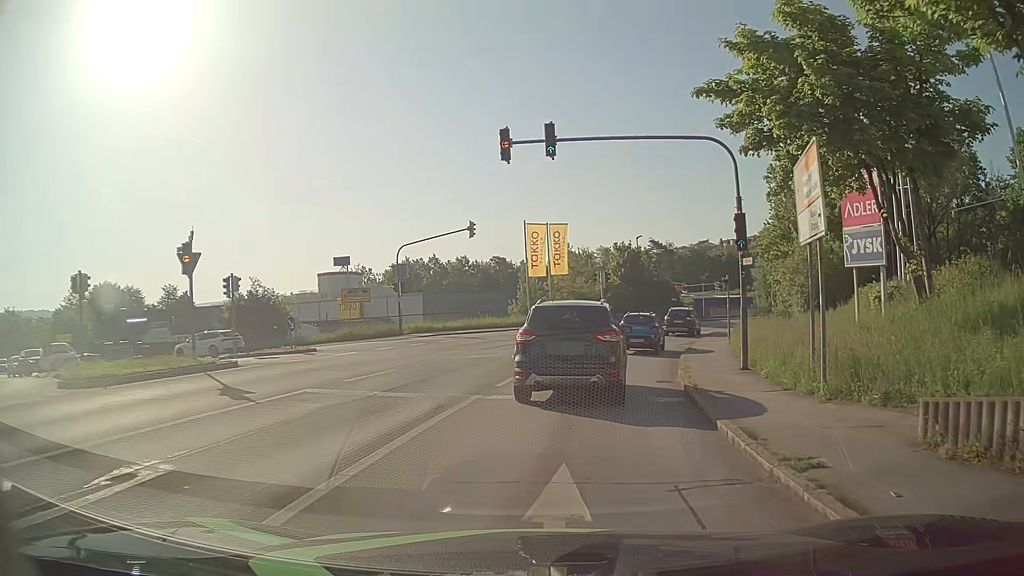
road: tertiary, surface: asphalt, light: Day
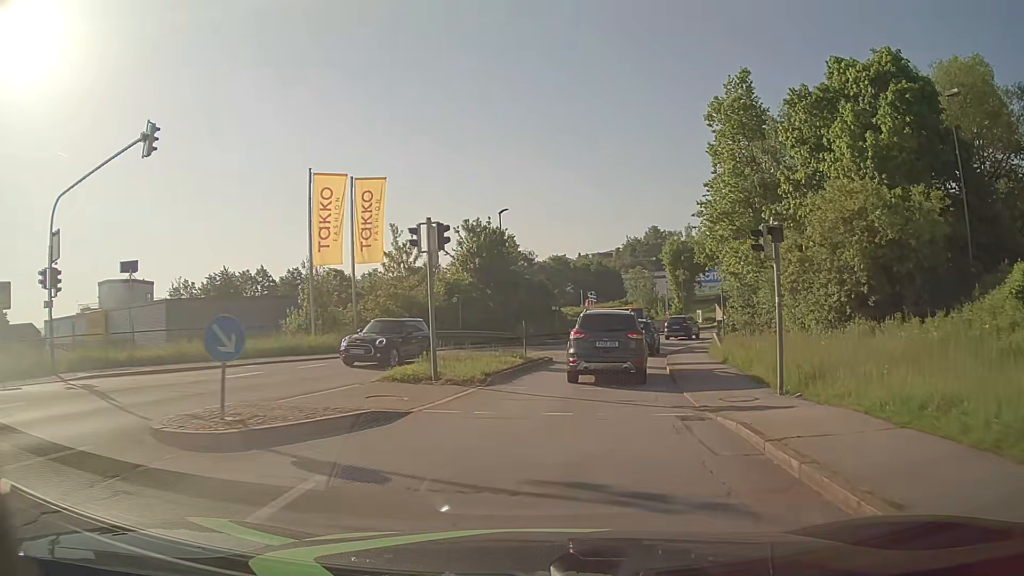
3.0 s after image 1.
(+2.4, +22.7) m; +12°
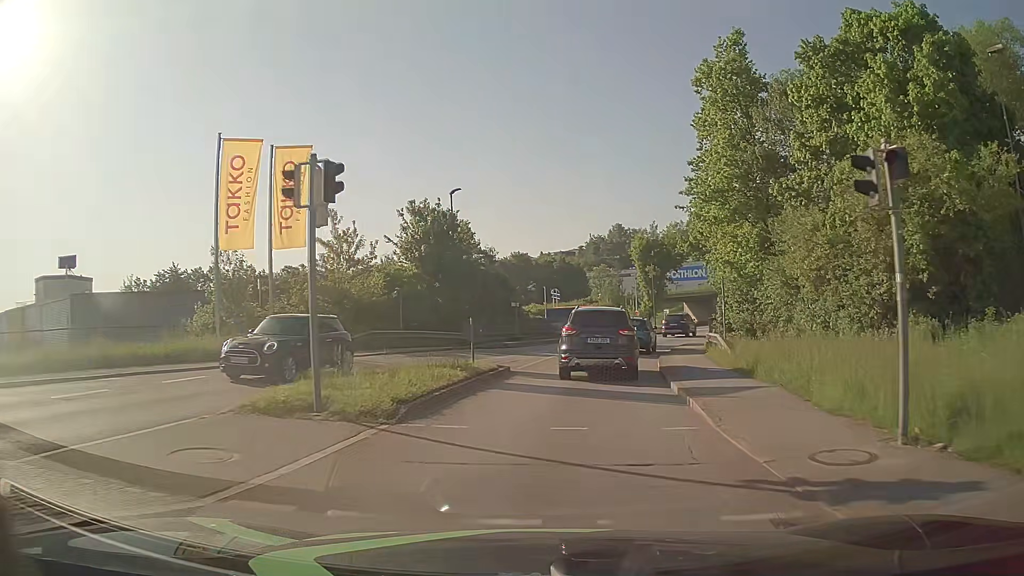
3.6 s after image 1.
(+0.2, +5.8) m; +4°
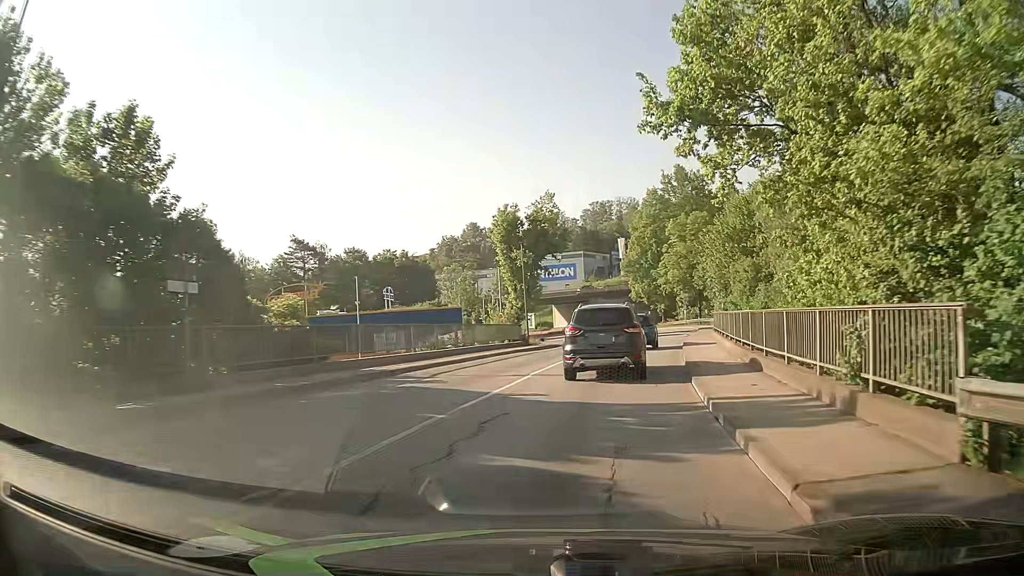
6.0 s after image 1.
(+2.5, +24.6) m; +12°
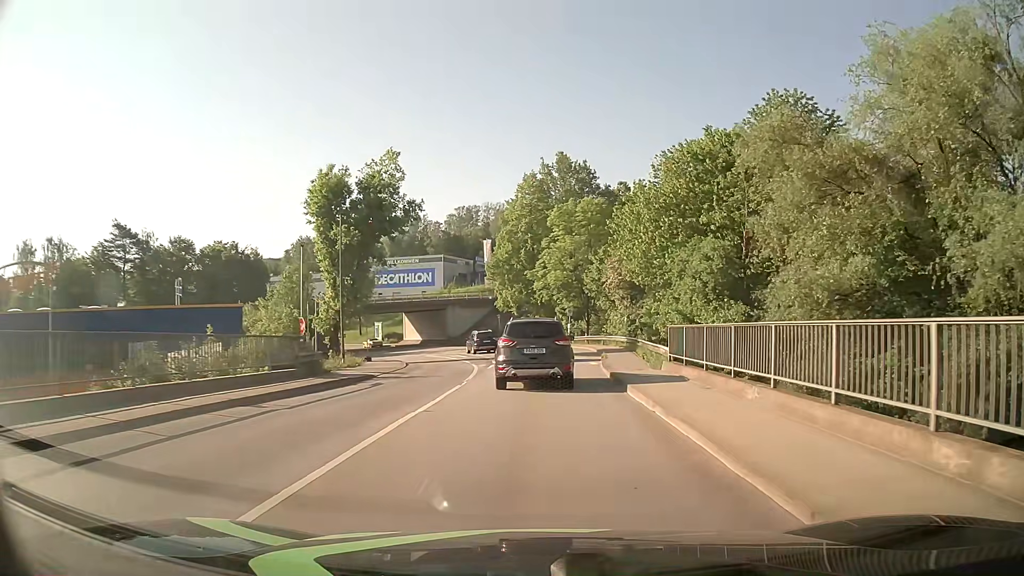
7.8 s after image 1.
(+1.8, +18.7) m; +11°
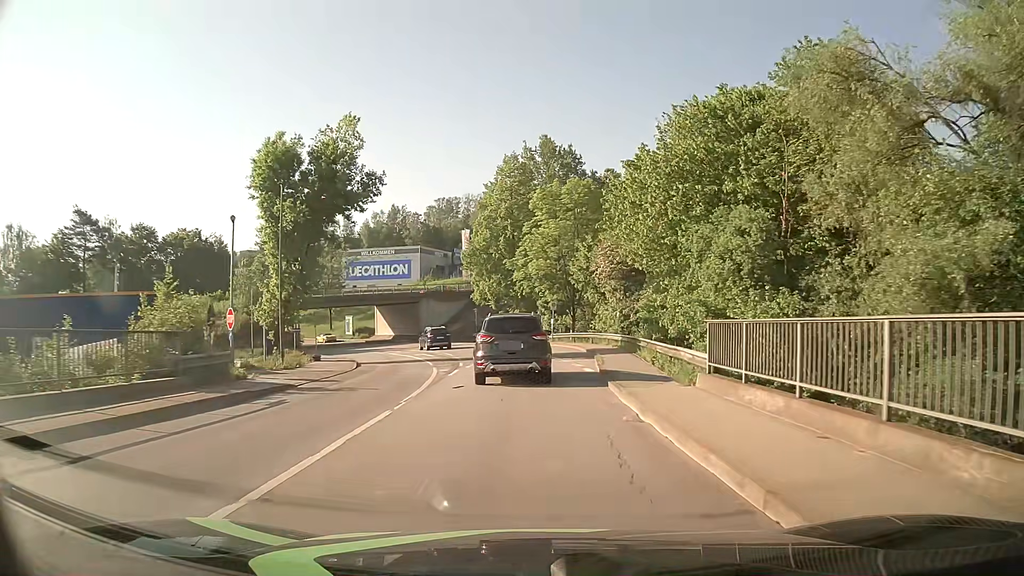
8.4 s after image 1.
(+0.1, +6.4) m; +2°
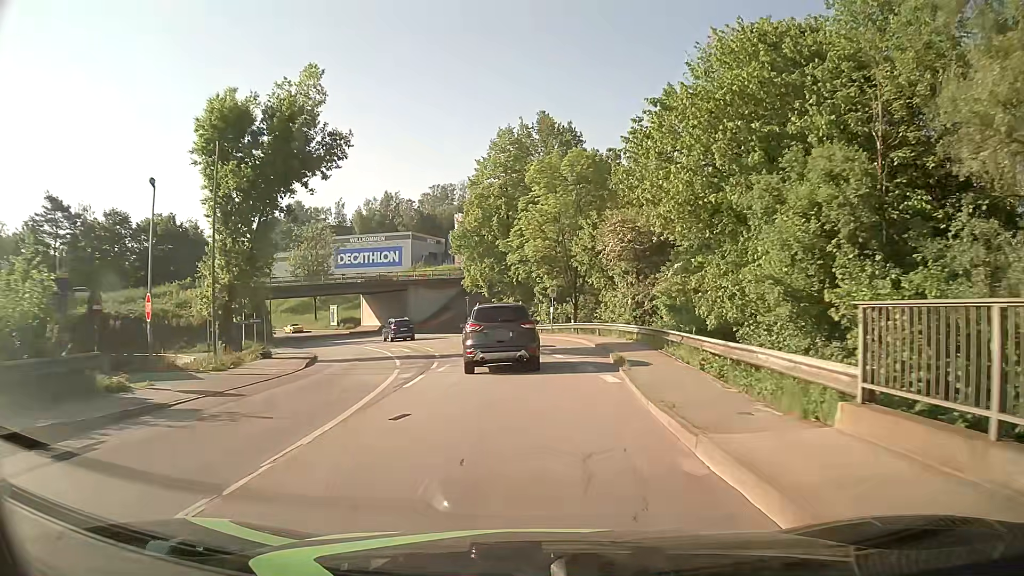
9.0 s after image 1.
(0.0, +6.5) m; 0°
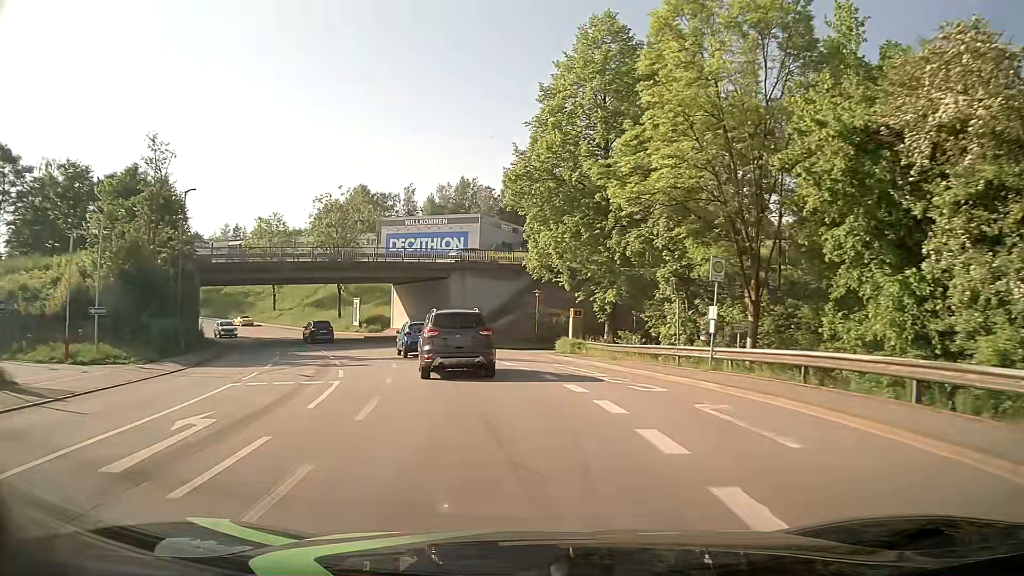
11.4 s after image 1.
(-1.2, +27.1) m; -8°
(0, +10) (-2, +20) (-4, +30) (-8, +39) (-12, +48) (-17, +57) (-23, +65) (-29, +72) (-36, +80) (-44, +86) m
